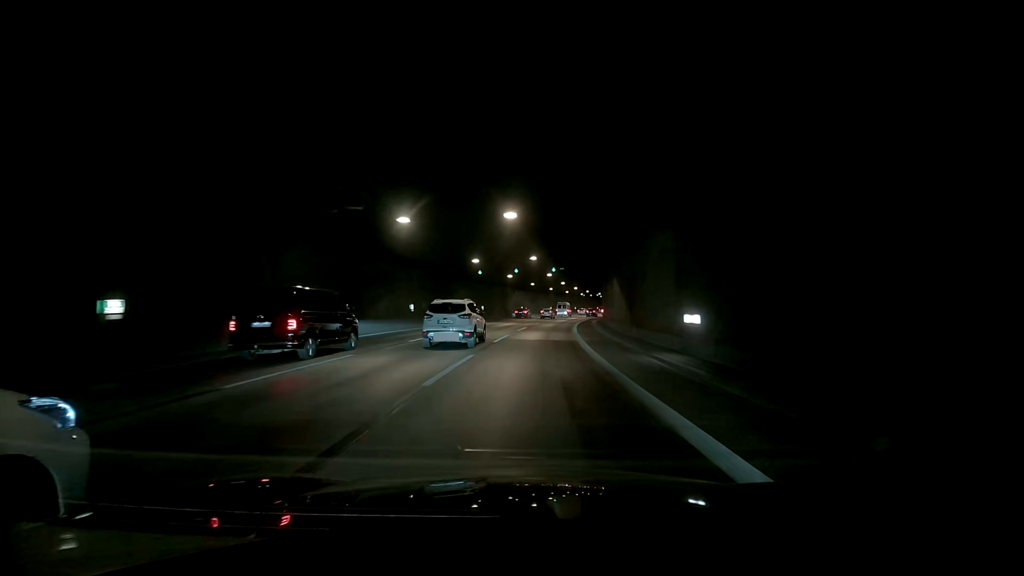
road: motorway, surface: asphalt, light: Day
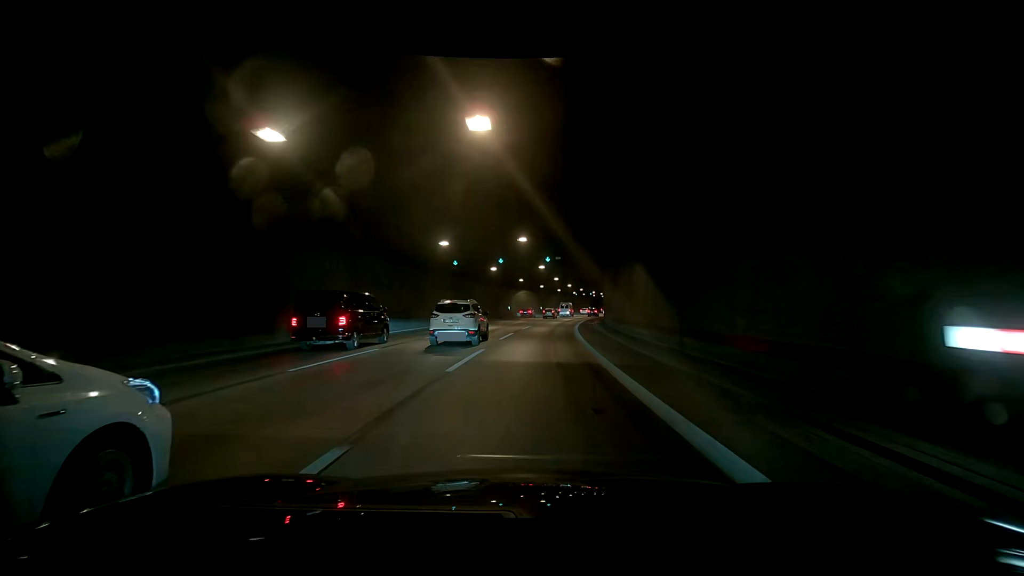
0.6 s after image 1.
(0.0, +9.7) m; 0°
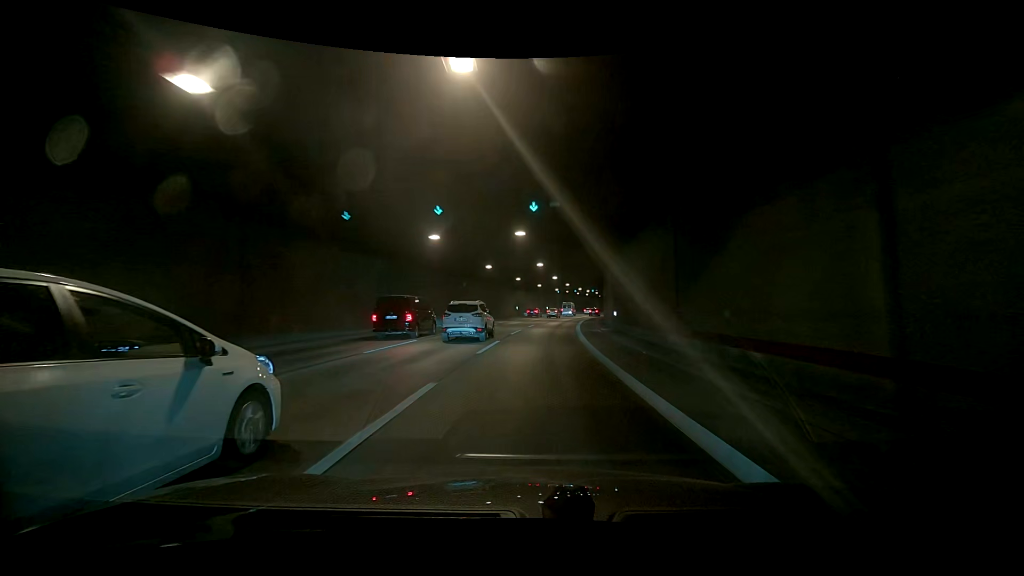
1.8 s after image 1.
(0.0, +19.2) m; 0°
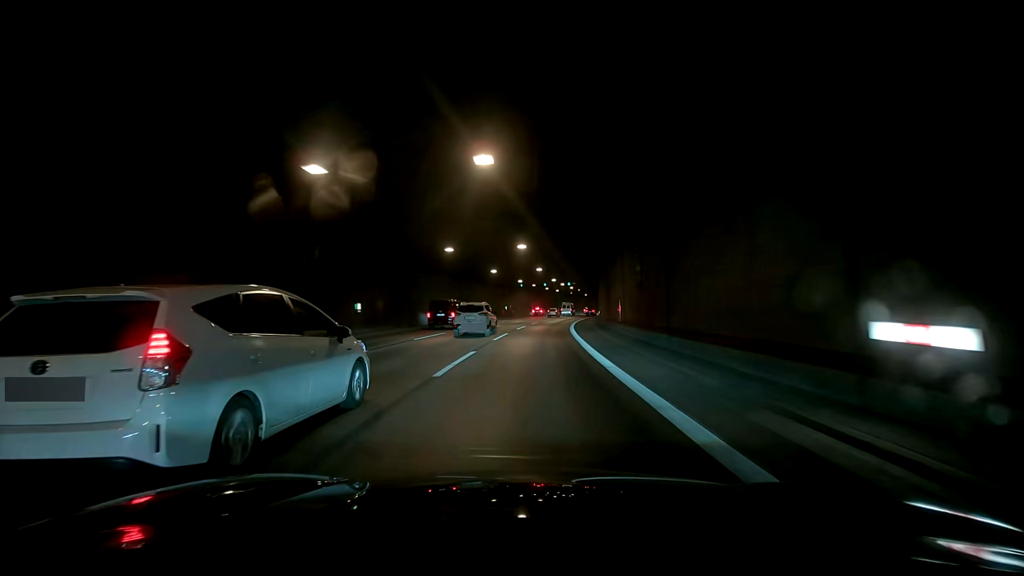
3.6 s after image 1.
(0.0, +28.9) m; 0°
